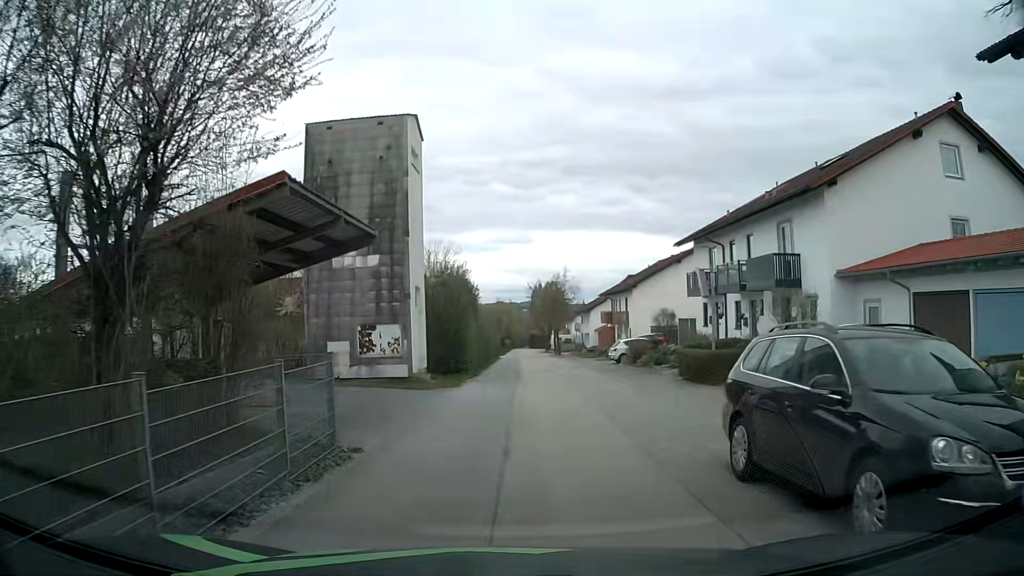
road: residential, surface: asphalt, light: Day
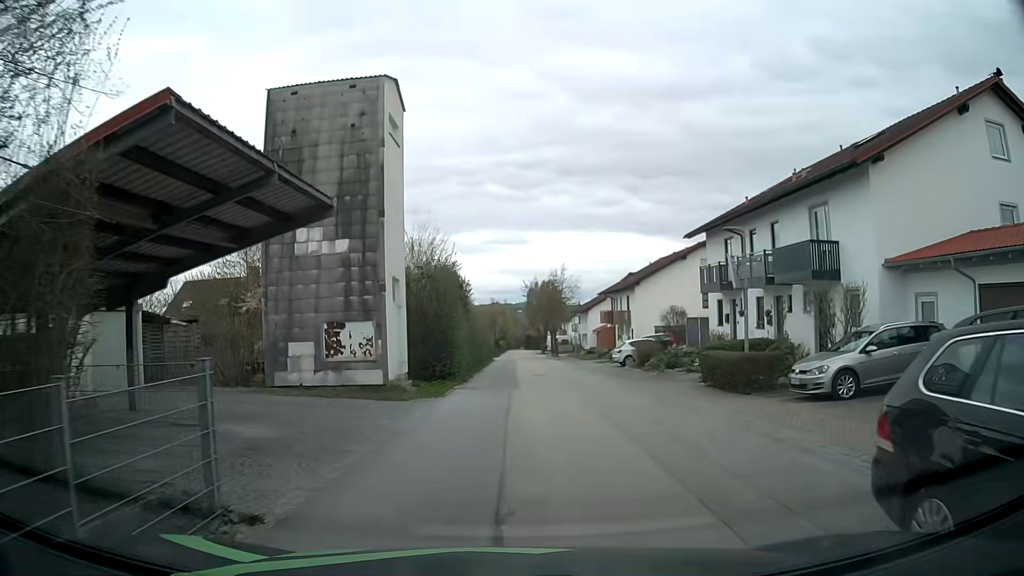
(0.0, +3.4) m; -1°
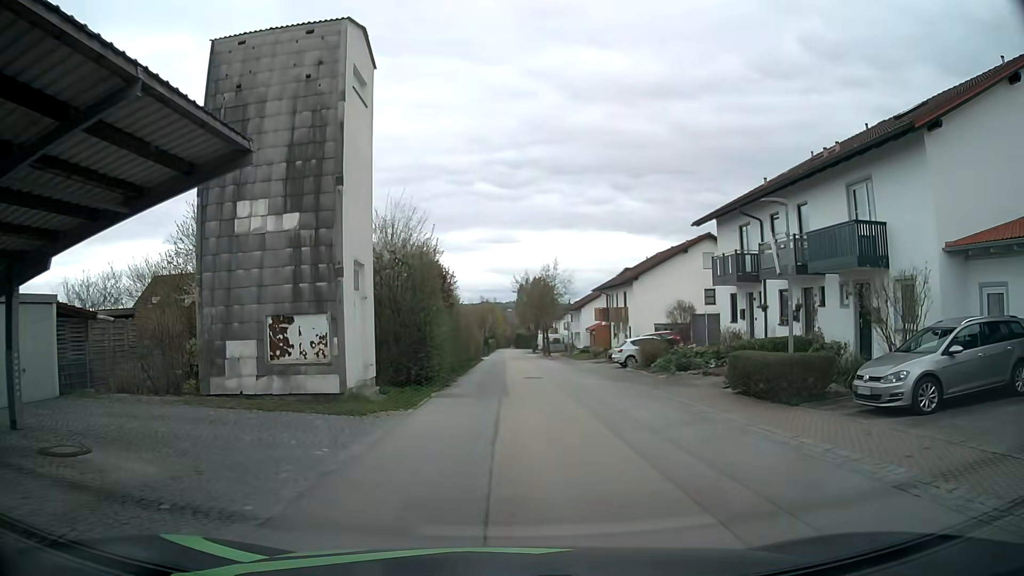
(+0.1, +3.5) m; +1°
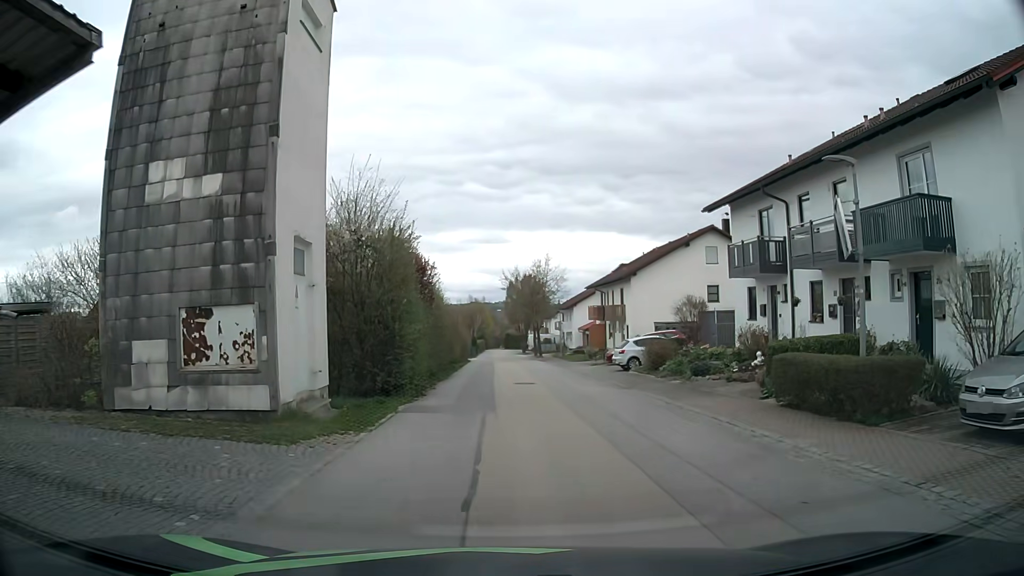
(+0.1, +3.6) m; +1°
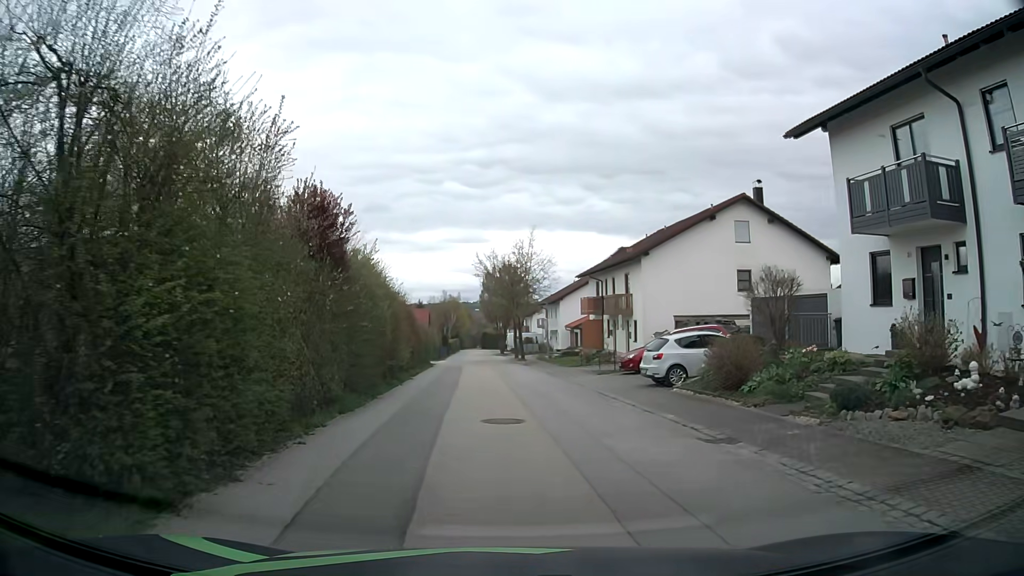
(+0.3, +11.1) m; +2°
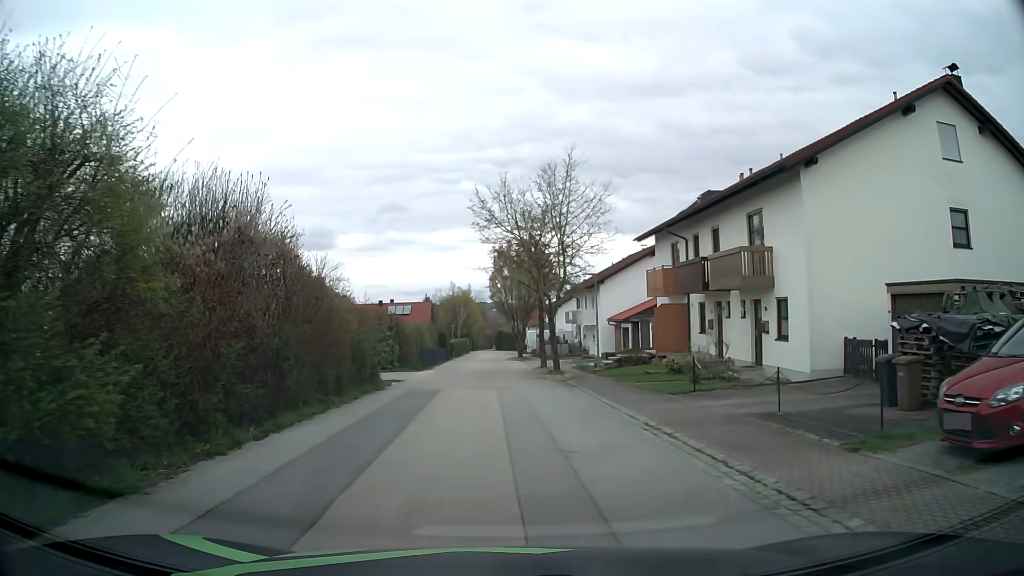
(0.0, +19.6) m; -1°
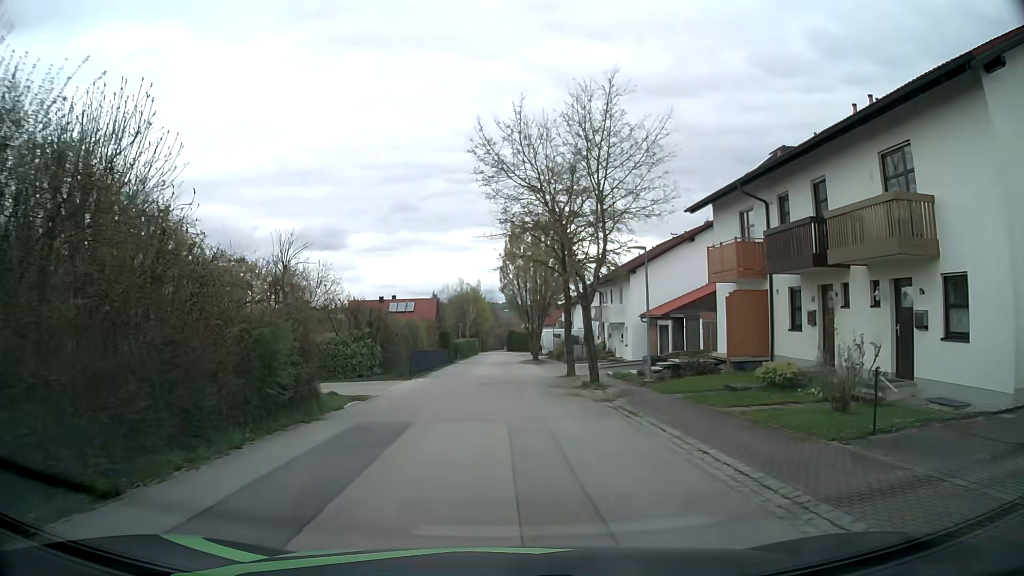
(-0.1, +8.1) m; -1°
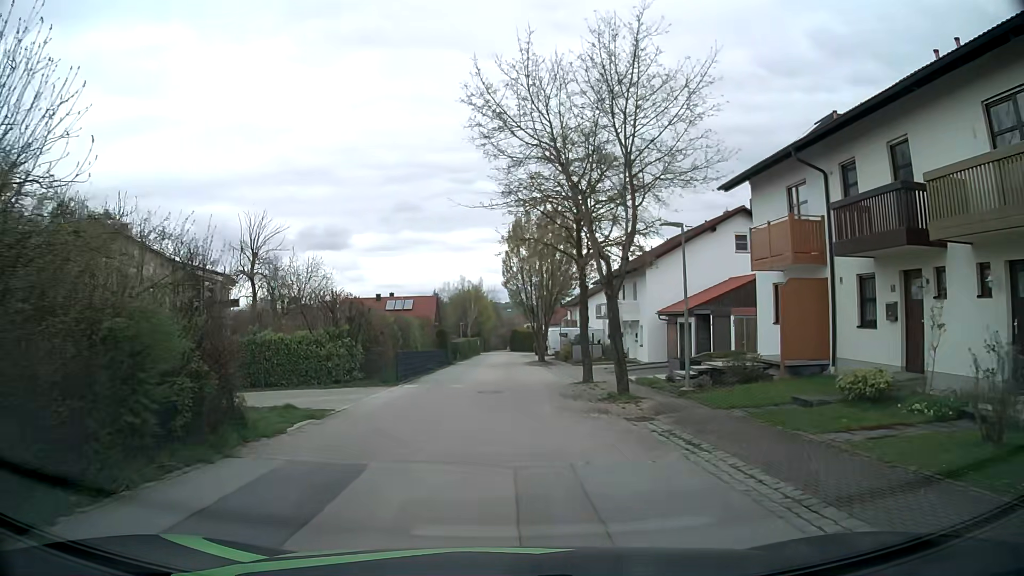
(0.0, +4.1) m; 0°
(0, +10) (0, +20) (0, +30) (0, +40) (-1, +50) (-1, +60) (0, +70) (0, +80) (0, +90) (+5, +98) m
